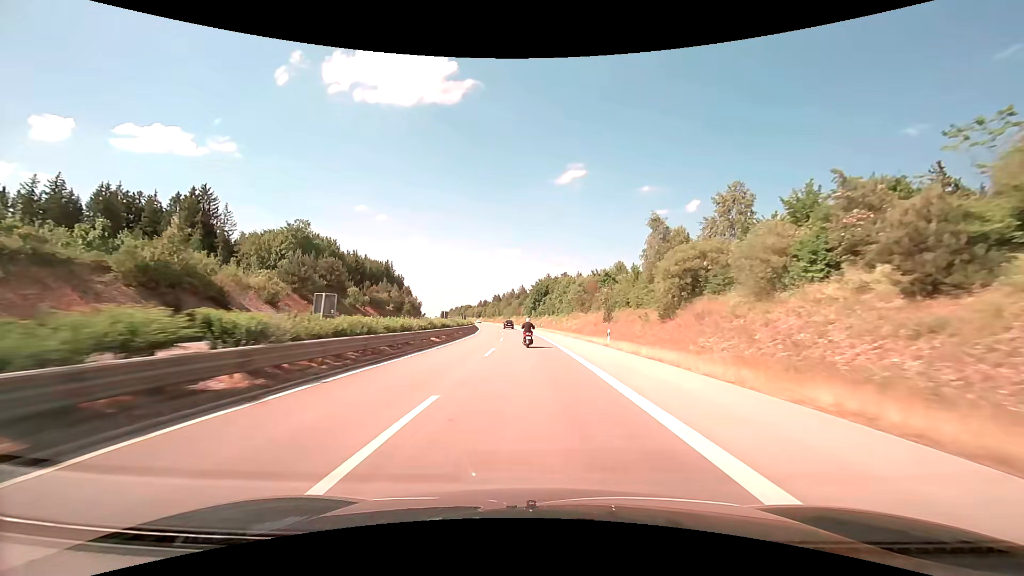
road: trunk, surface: asphalt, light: Day
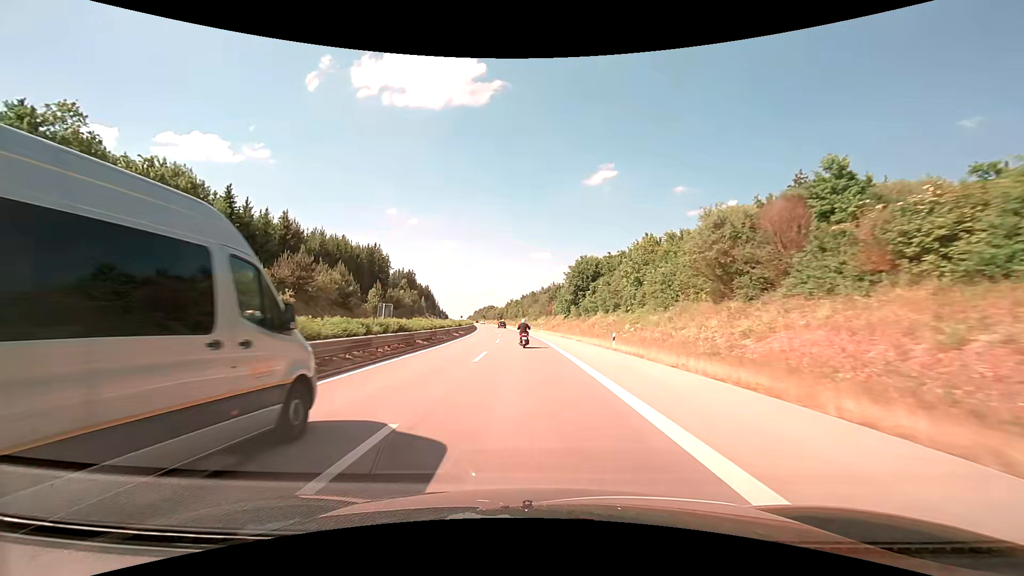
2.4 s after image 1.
(-1.8, +55.1) m; -3°
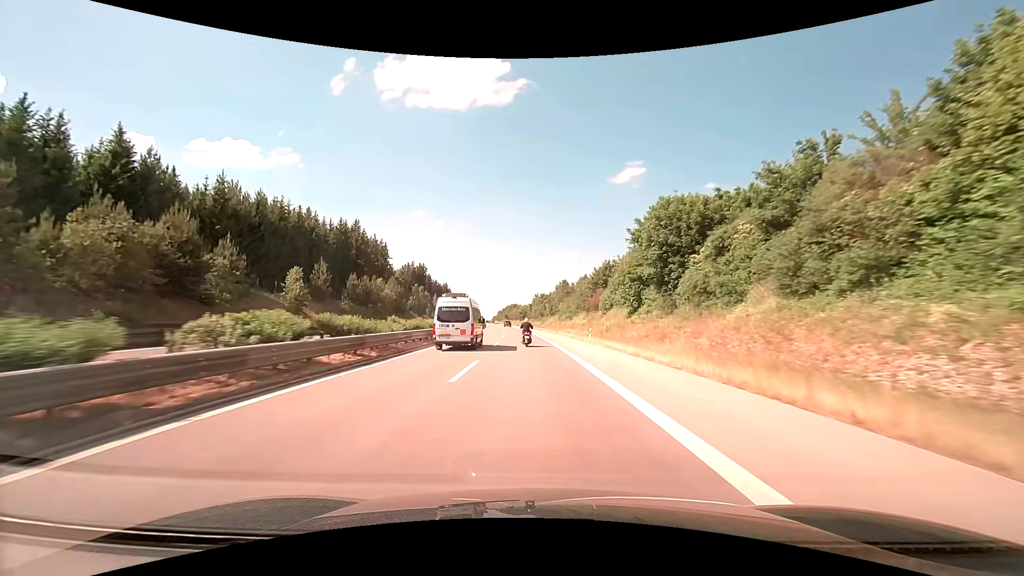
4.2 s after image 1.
(-1.2, +41.4) m; -3°
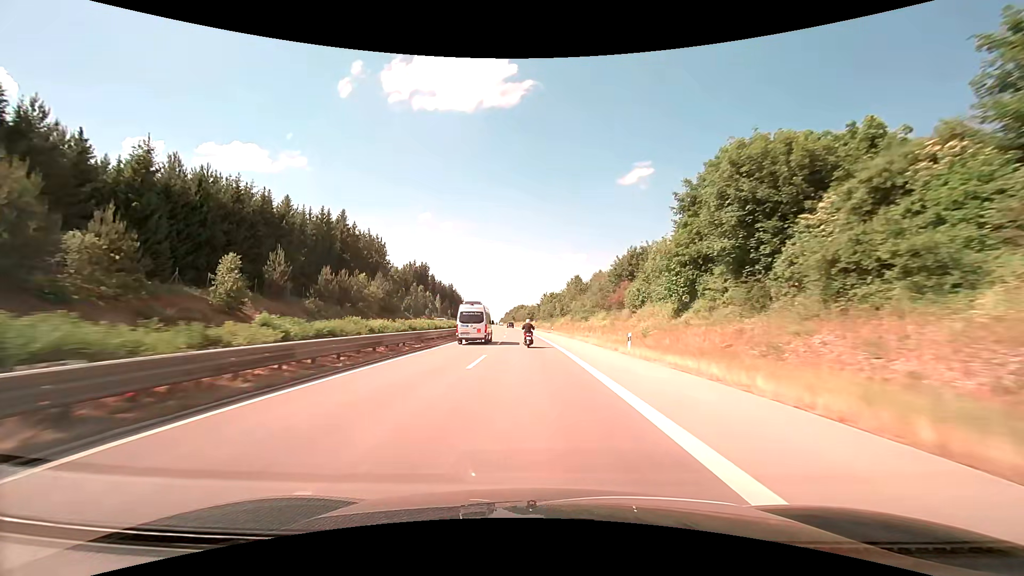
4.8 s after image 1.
(-0.1, +13.9) m; -1°
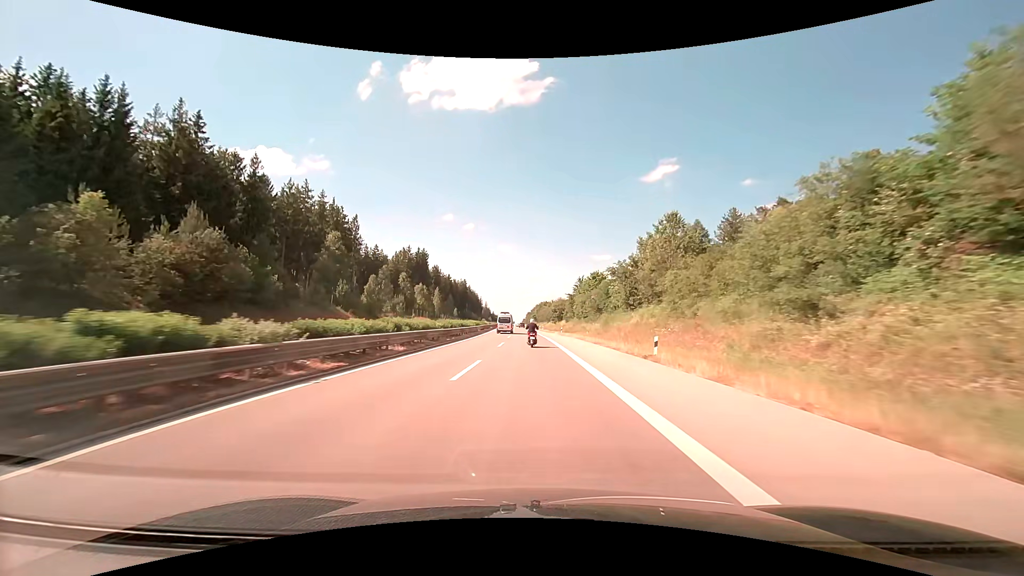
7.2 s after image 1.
(-1.4, +55.8) m; -3°
(0, +10) (0, +20) (0, +30) (-1, +40) (-1, +50) (-1, +60) (-1, +70) (-2, +80) (-2, +90) (-3, +100) m
